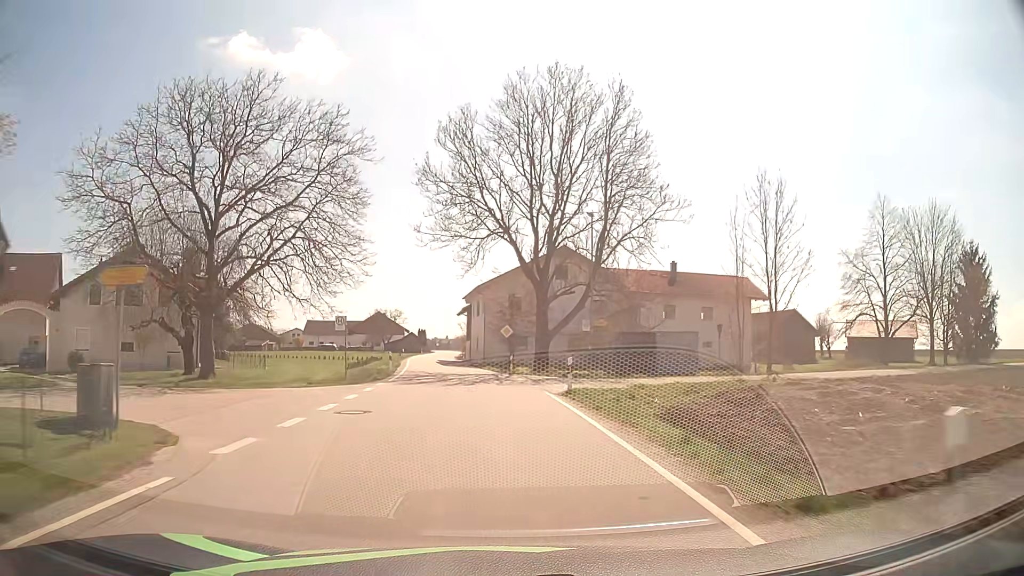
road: tertiary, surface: asphalt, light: Day
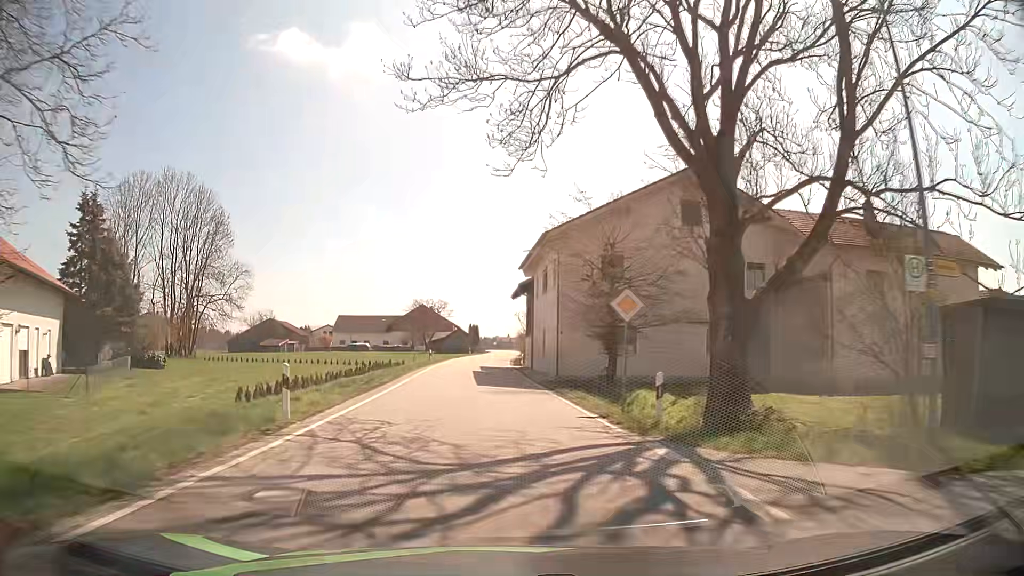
(-1.2, +25.3) m; -5°
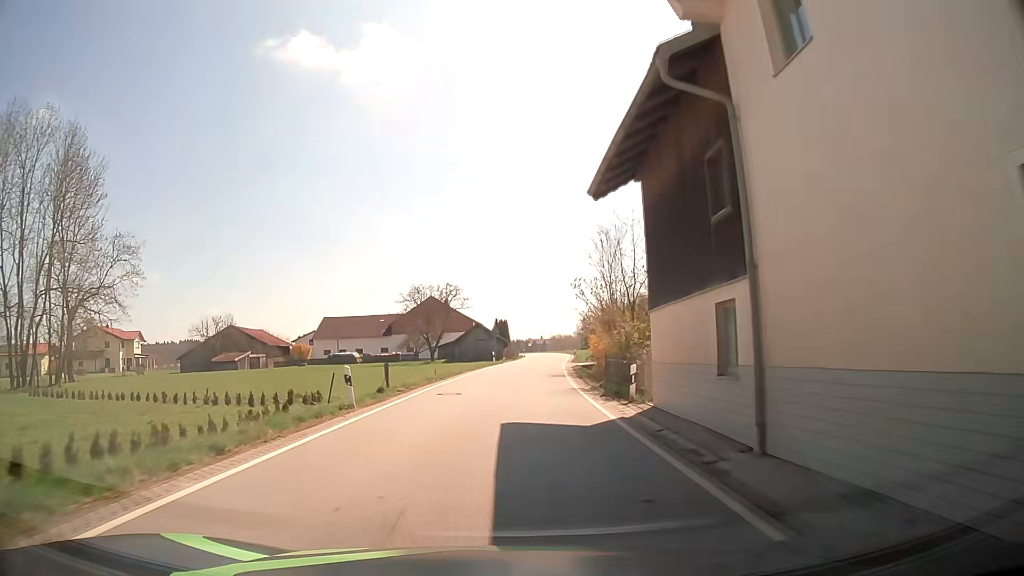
(-0.9, +33.5) m; -3°
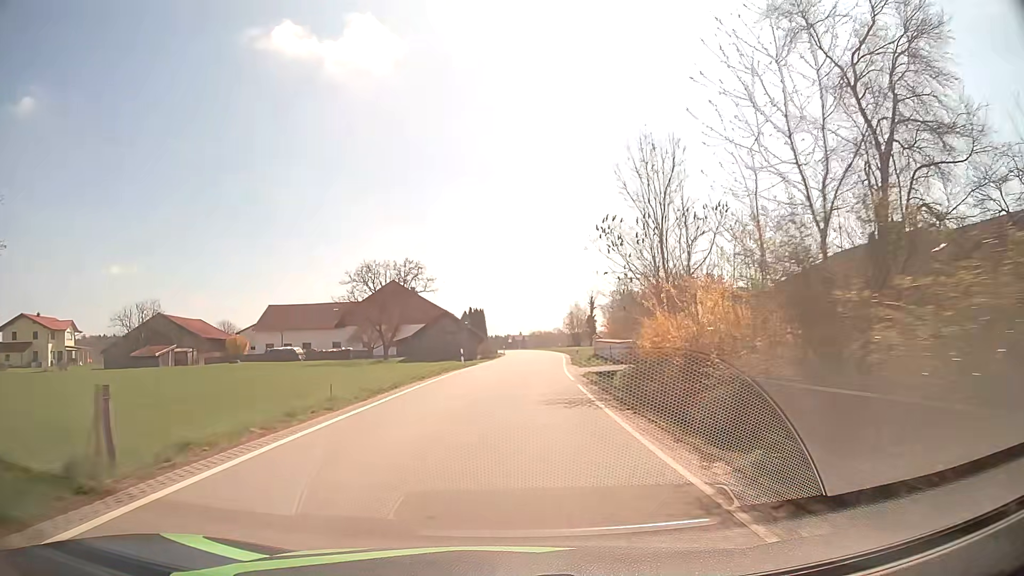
(+0.2, +16.4) m; +2°
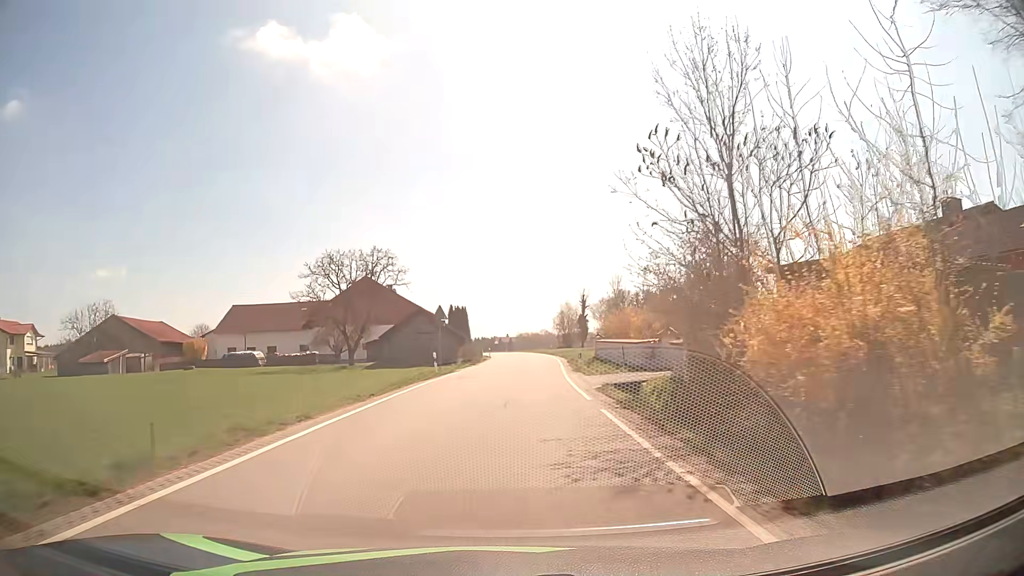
(+0.1, +8.1) m; +1°
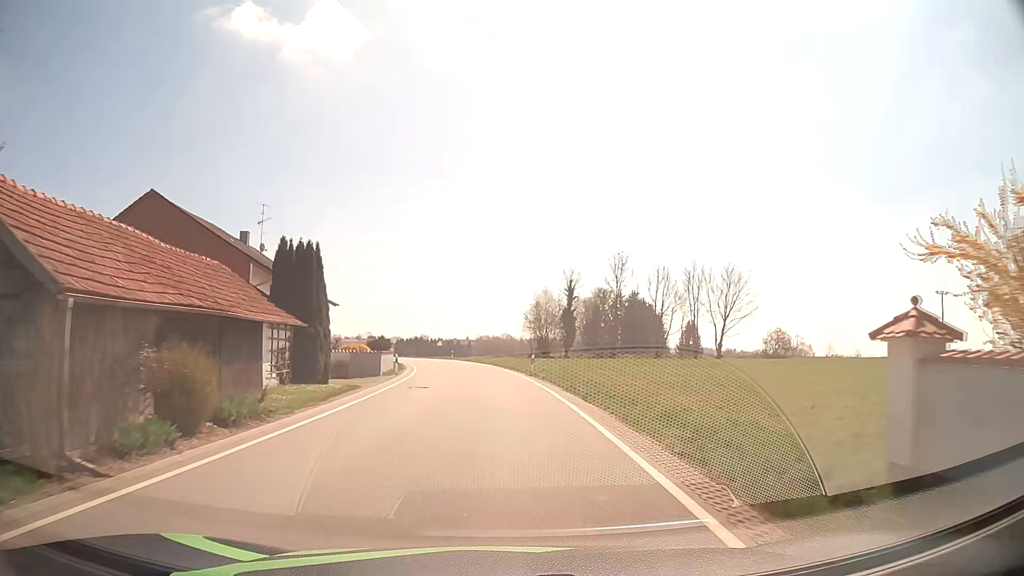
(+1.6, +40.0) m; +3°
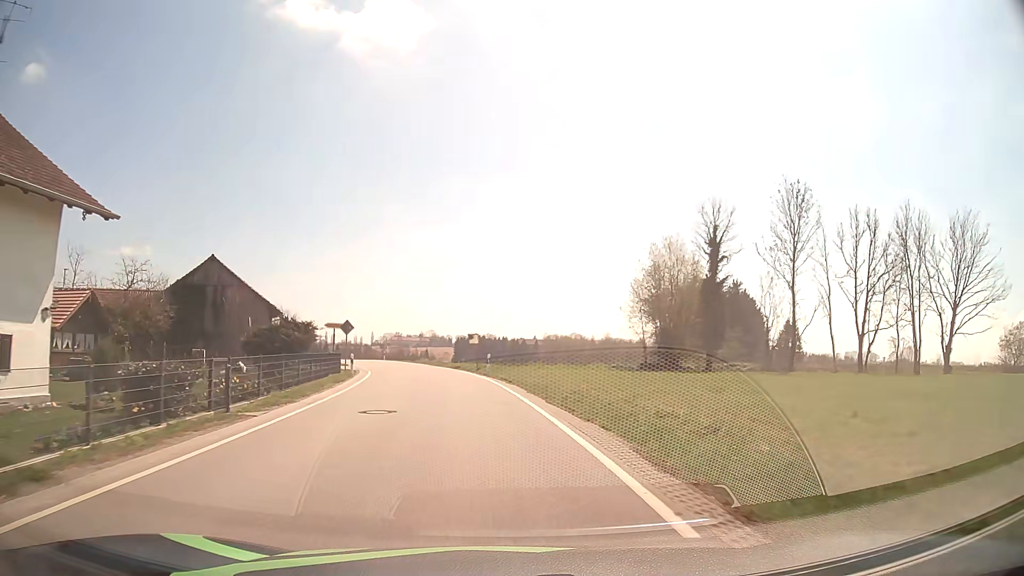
(-1.4, +39.1) m; -6°
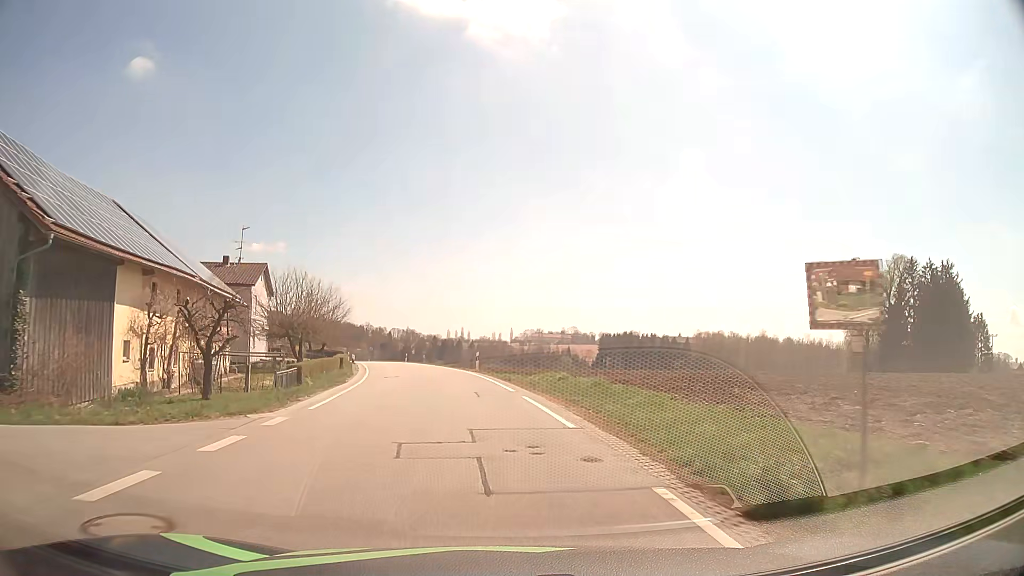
(-4.0, +38.3) m; -12°
(0, +10) (-1, +20) (-3, +30) (-4, +40) (-6, +49) (-9, +59) (-12, +69) (-14, +78) (-17, +88) (-20, +98) m
